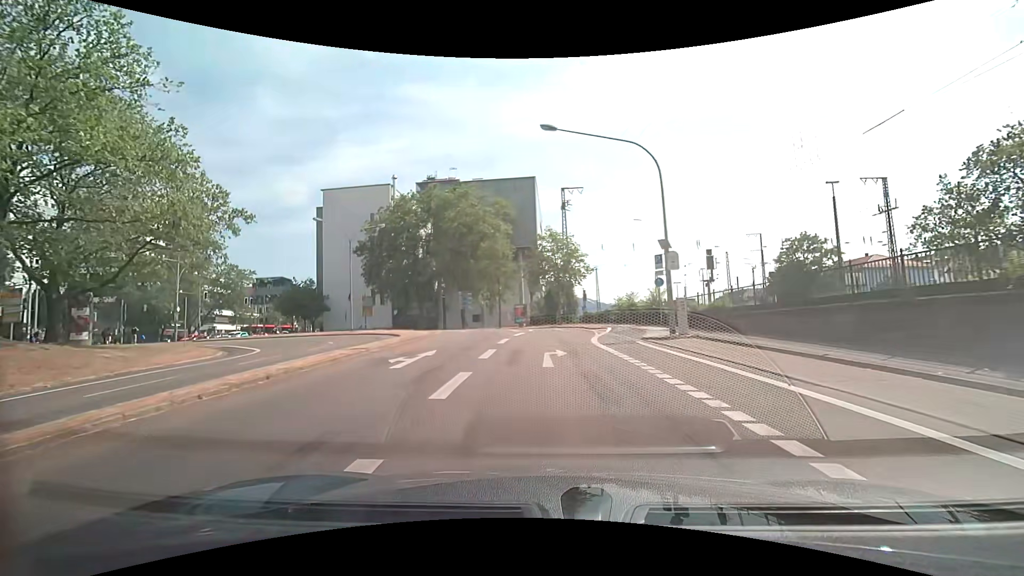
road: secondary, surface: asphalt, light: Day
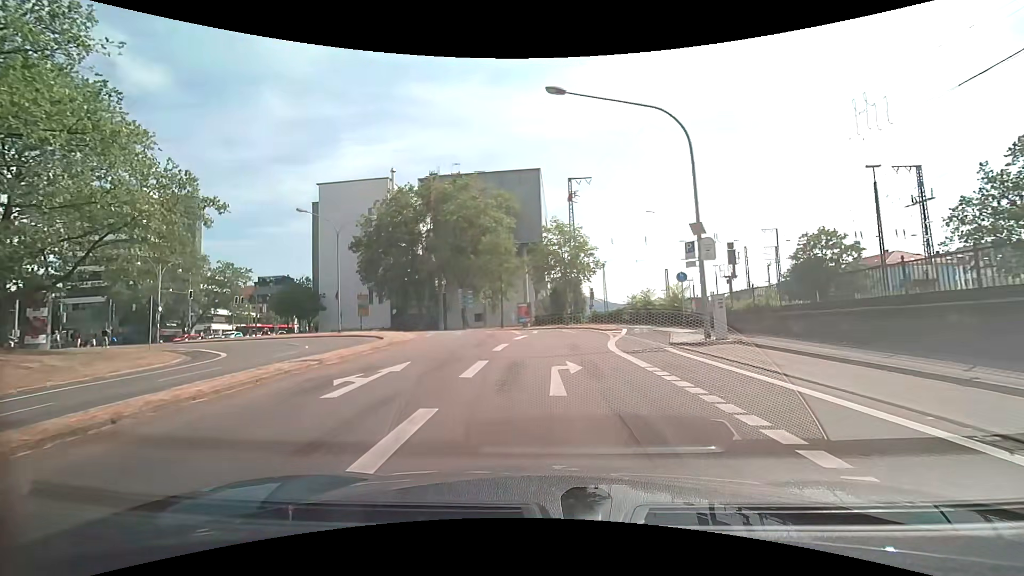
(0.0, +3.9) m; -1°
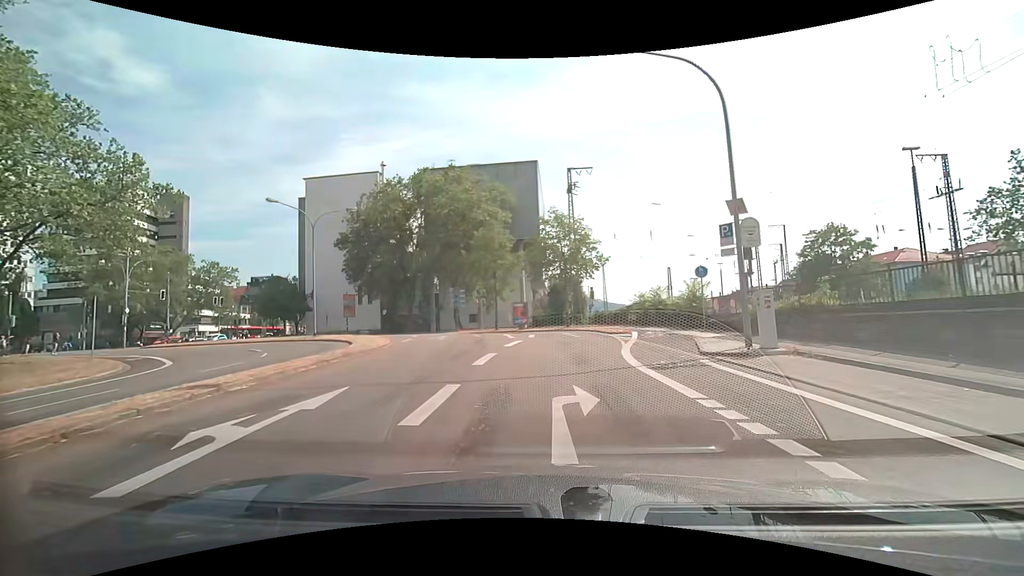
(0.0, +3.9) m; 0°
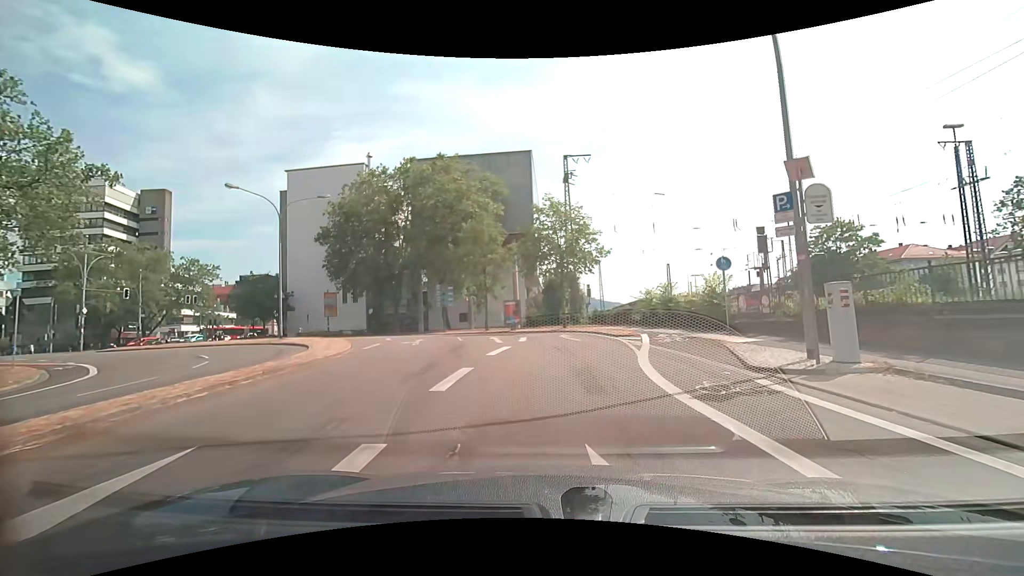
(0.0, +3.8) m; +2°
